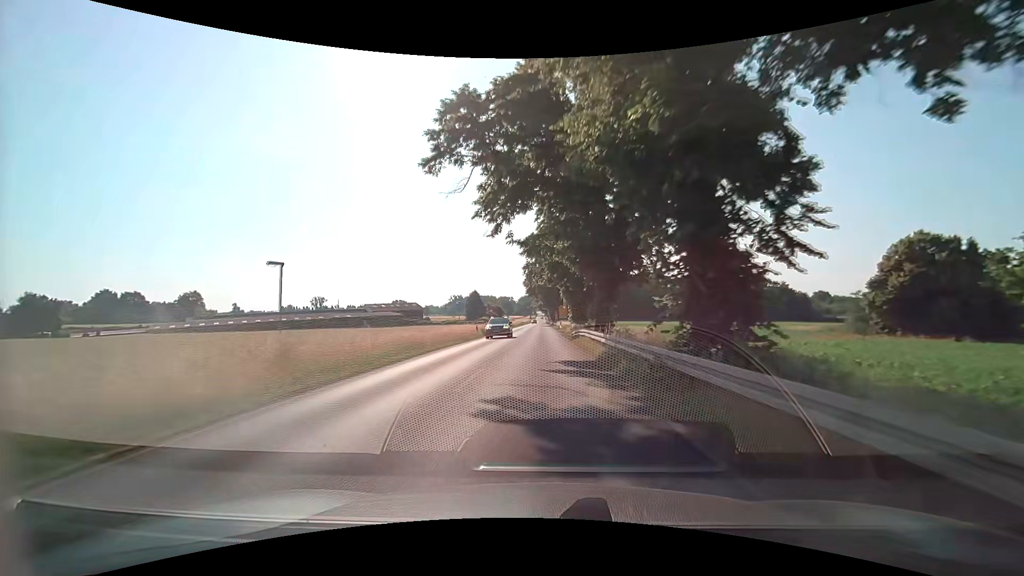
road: primary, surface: asphalt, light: Day
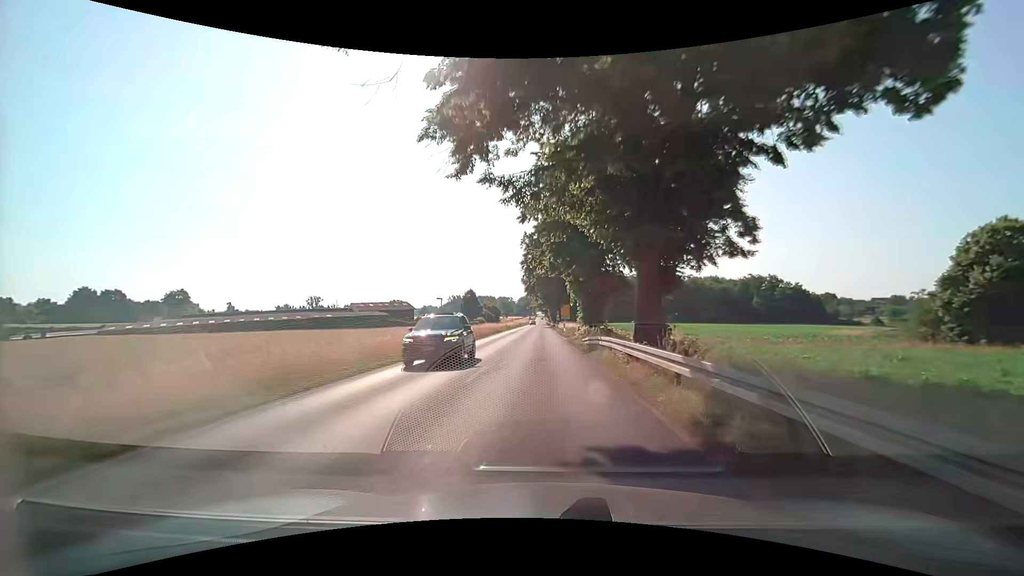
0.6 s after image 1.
(0.0, +10.8) m; 0°
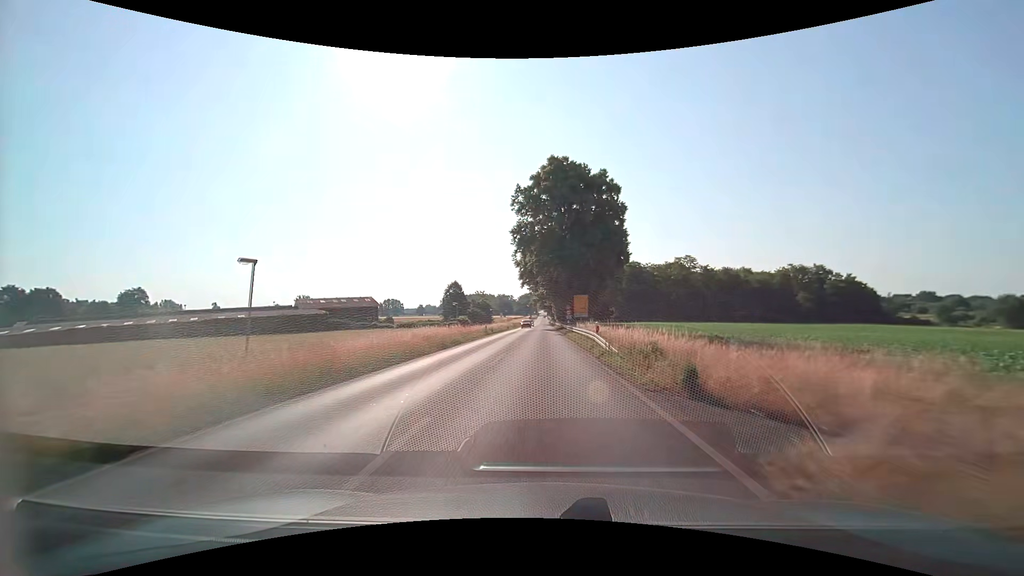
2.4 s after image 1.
(+0.1, +32.4) m; 0°
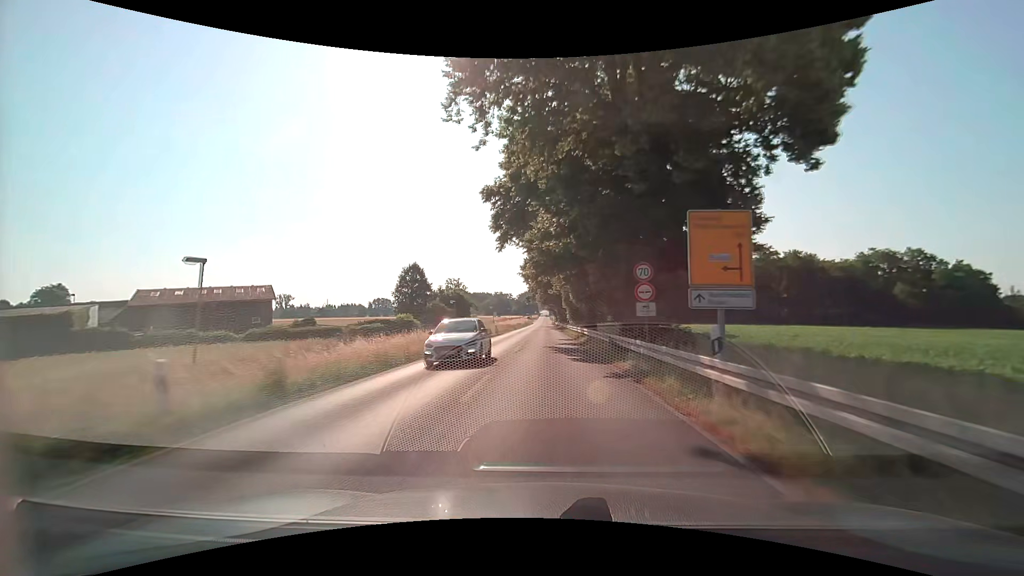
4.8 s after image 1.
(-0.1, +43.4) m; 0°
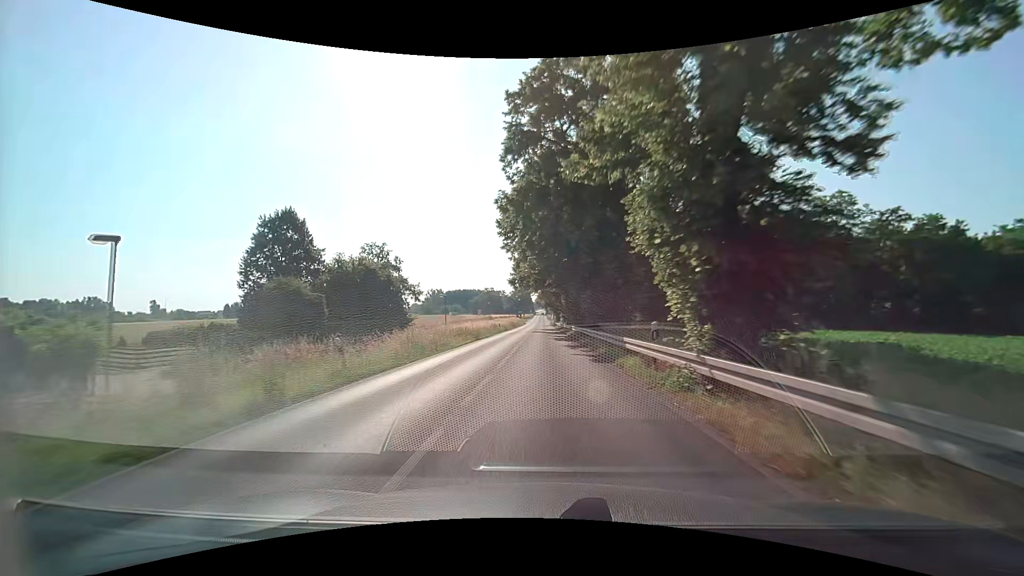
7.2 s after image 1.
(+0.1, +43.5) m; +1°
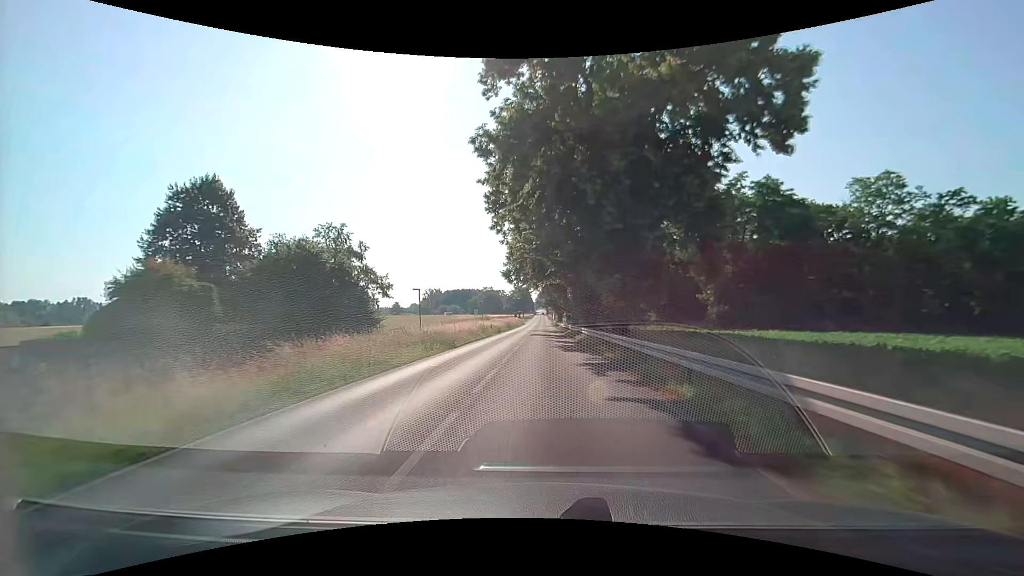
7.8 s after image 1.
(-0.1, +10.9) m; -1°
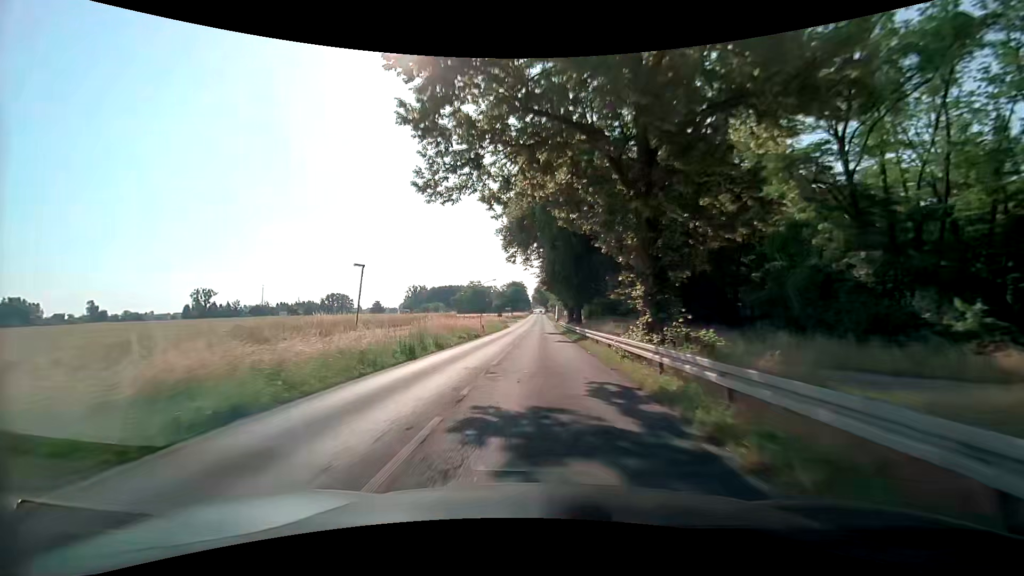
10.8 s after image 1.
(+0.3, +54.7) m; 0°
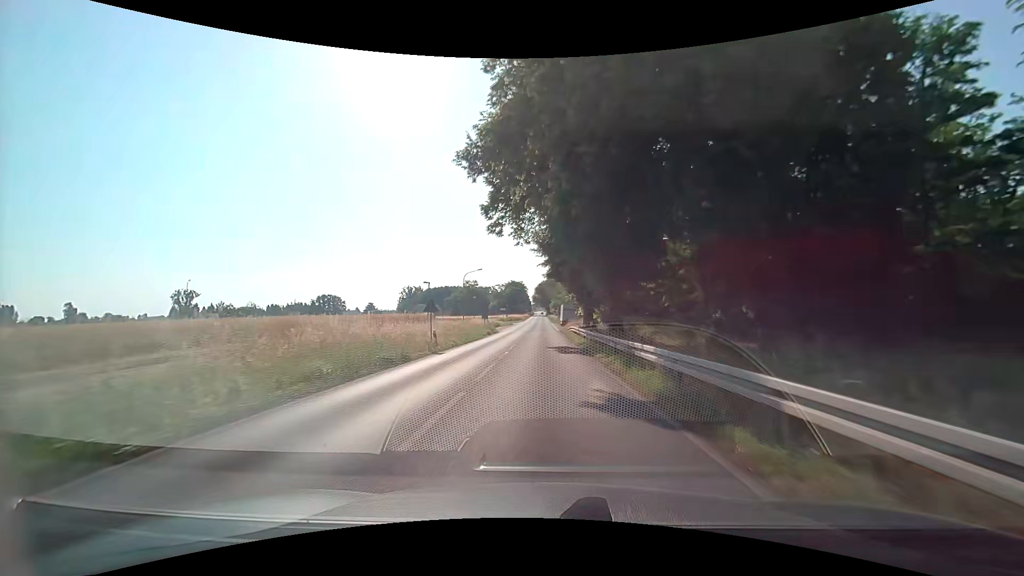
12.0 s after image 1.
(+0.1, +21.9) m; 0°
(0, +10) (0, +20) (0, +30) (0, +40) (0, +50) (0, +60) (0, +70) (0, +80) (+1, +90) (+1, +100) m
